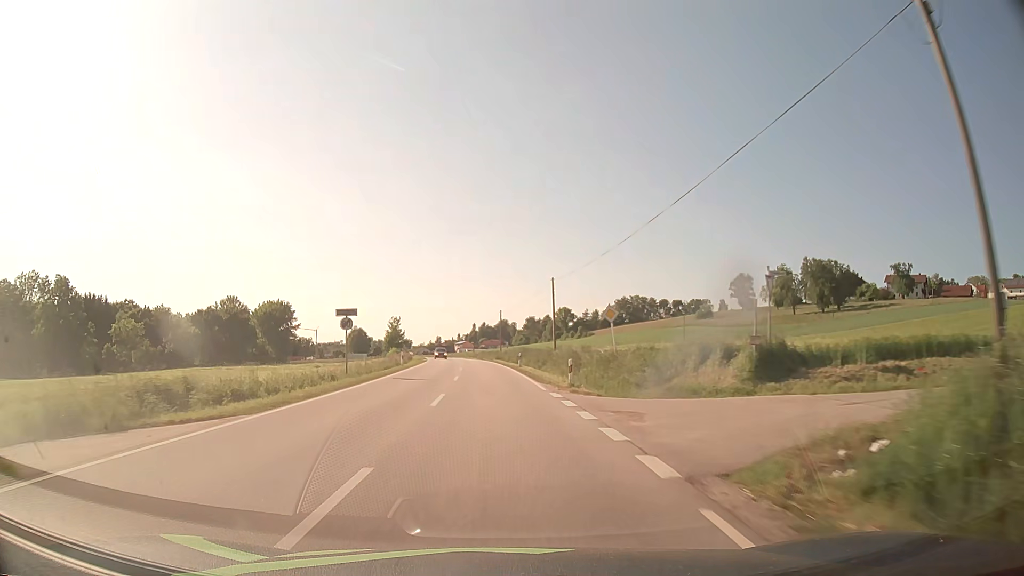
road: secondary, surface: asphalt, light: Day
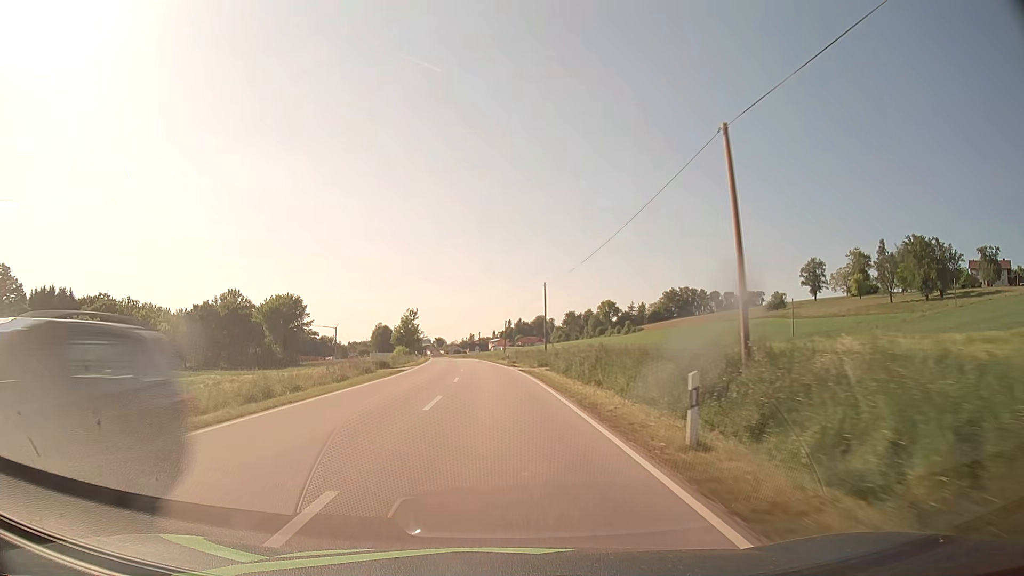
(-0.8, +37.4) m; -3°
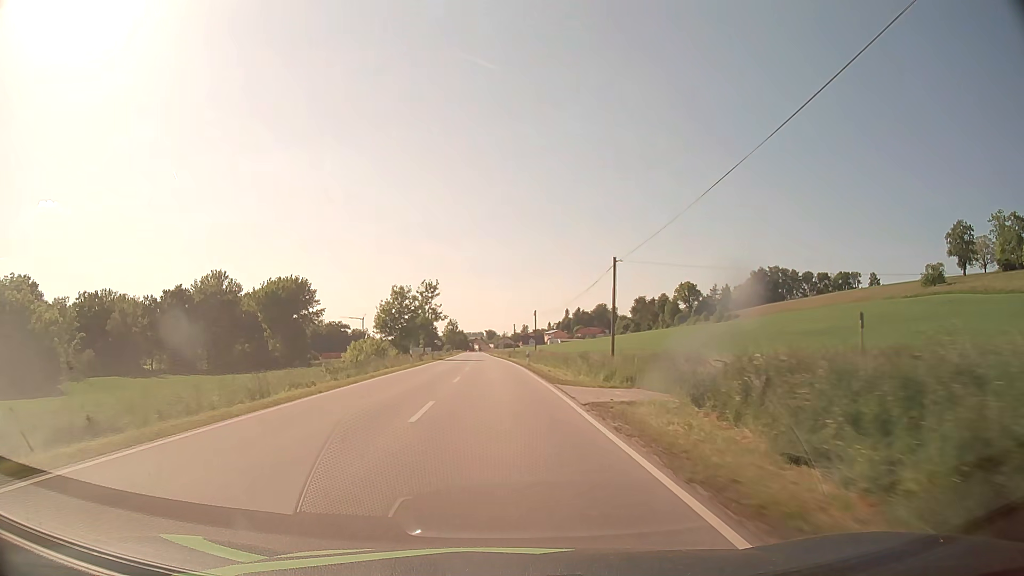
(-2.6, +62.7) m; -5°
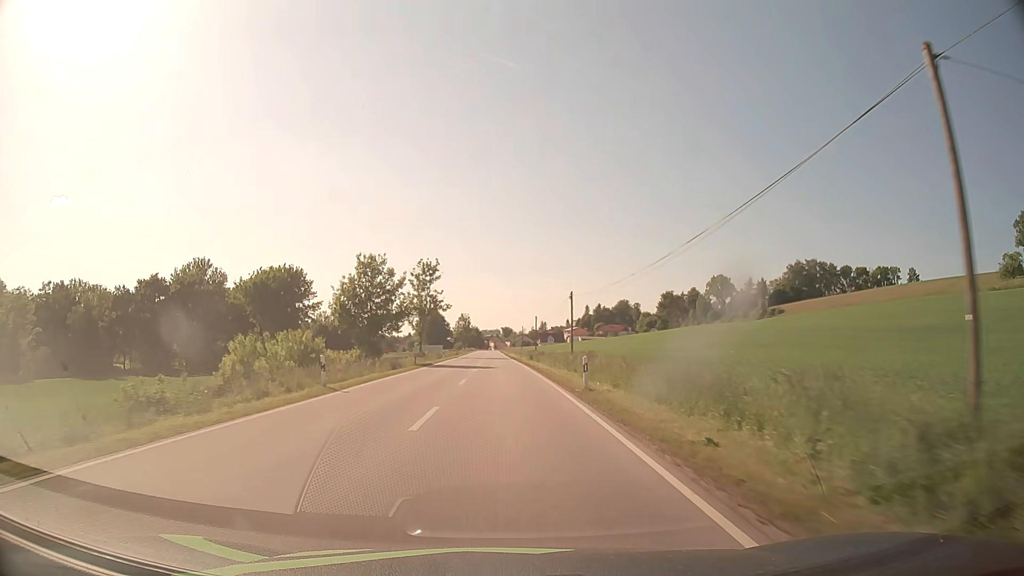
(-0.4, +25.2) m; -1°
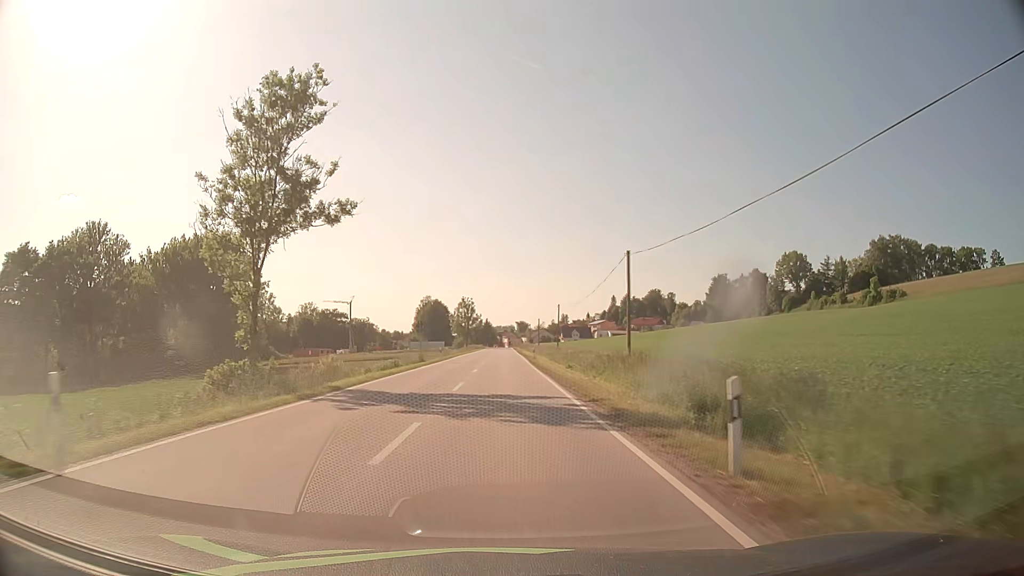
(-0.9, +63.0) m; -1°
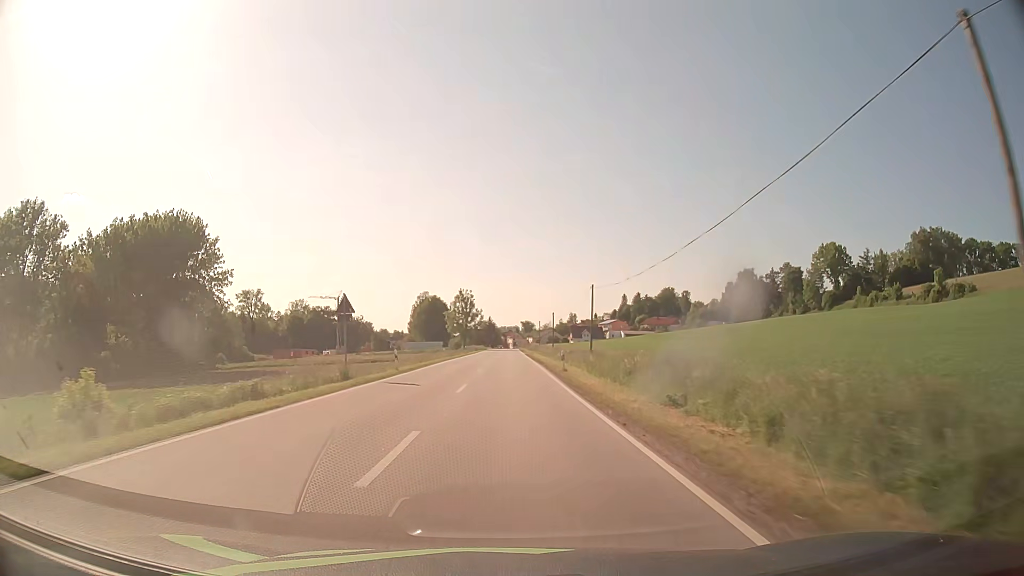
(-0.1, +25.2) m; -1°
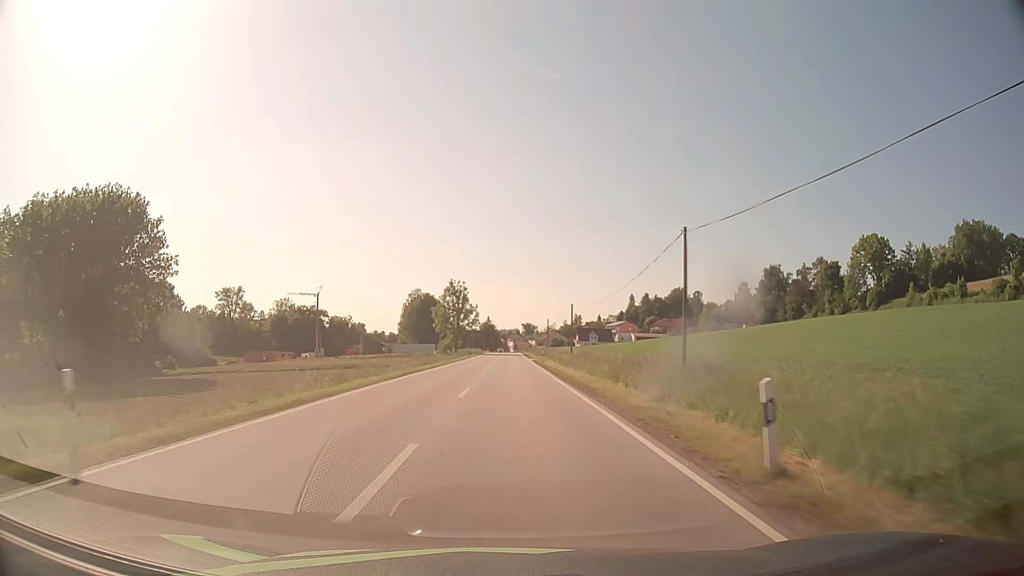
(0.0, +25.1) m; 0°
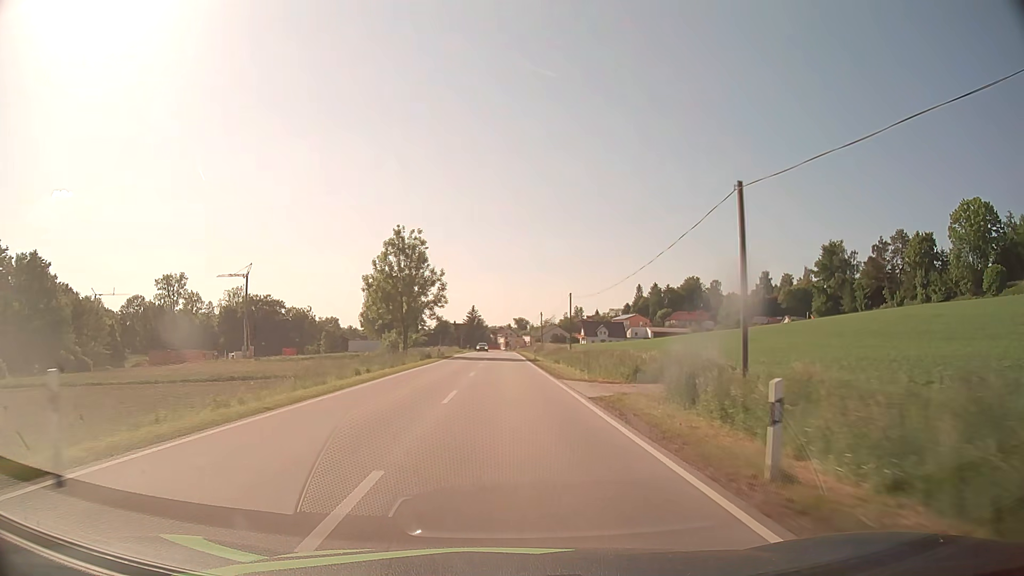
(+0.3, +50.1) m; +1°
(0, +10) (0, +20) (0, +30) (0, +40) (0, +50) (0, +60) (0, +70) (0, +80) (0, +90) (0, +100) m
